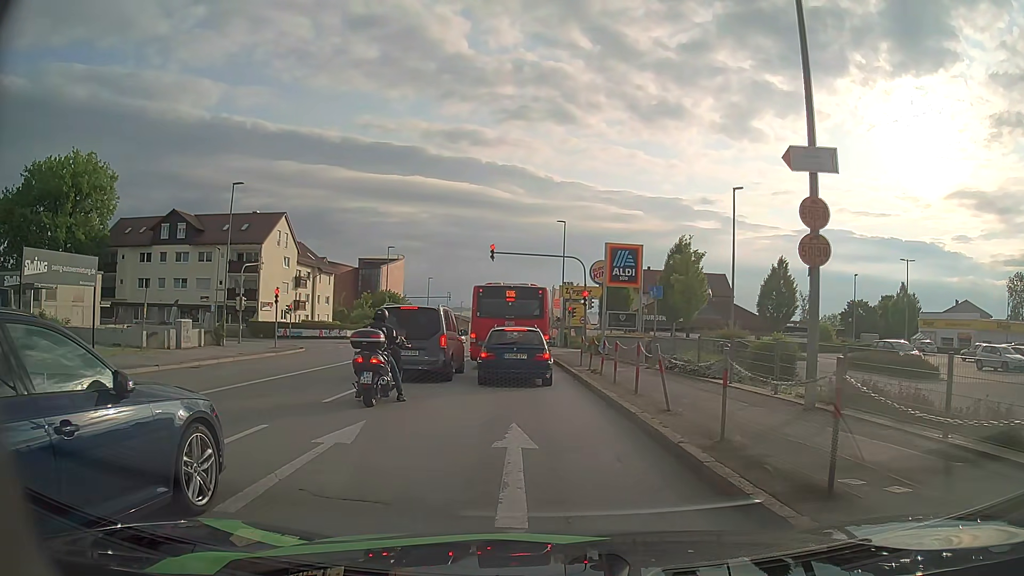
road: tertiary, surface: asphalt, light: Day
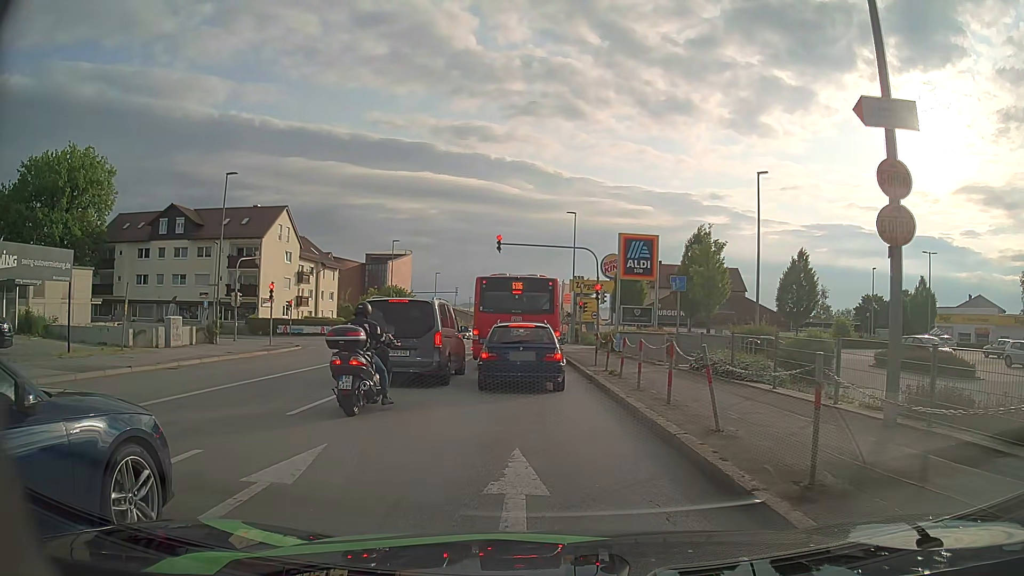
(0.0, +2.2) m; 0°
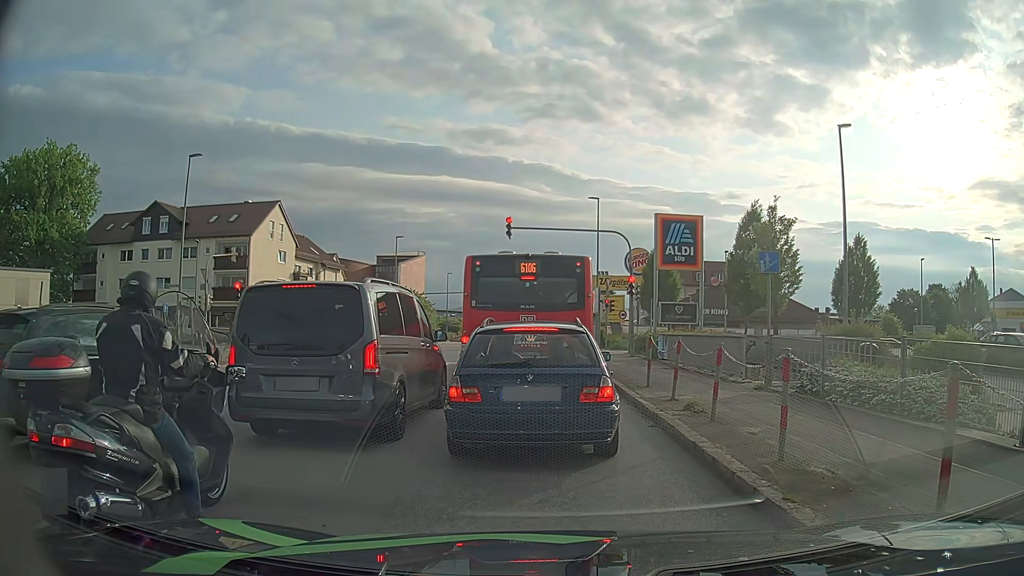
(-0.2, +6.5) m; -4°
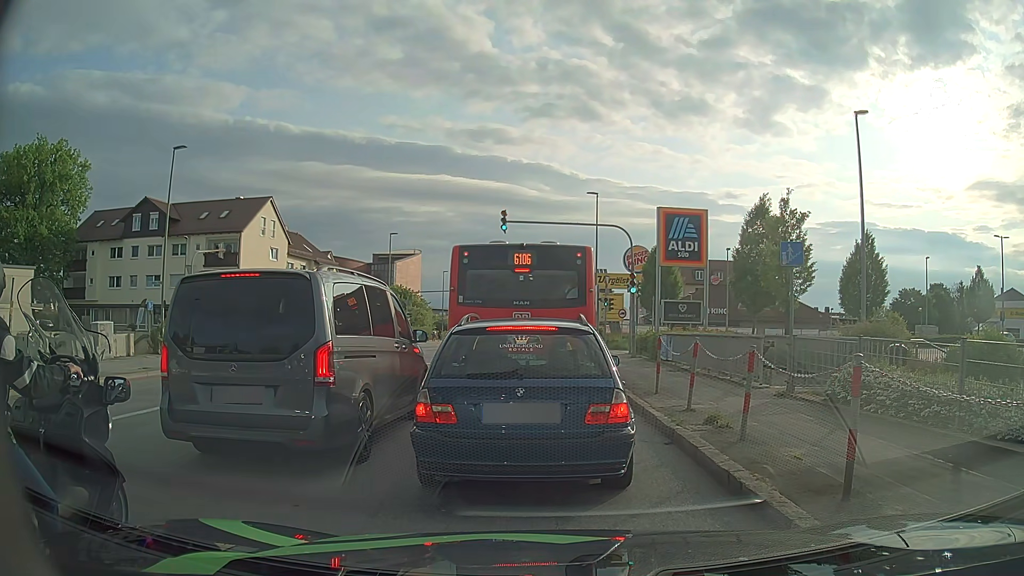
(0.0, +1.4) m; 0°
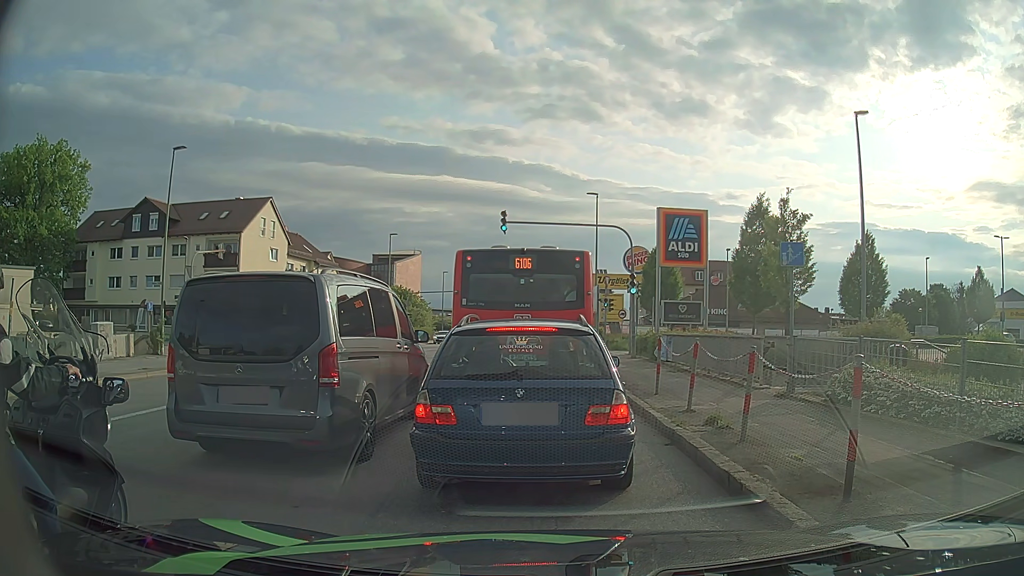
(0.0, +0.1) m; 0°
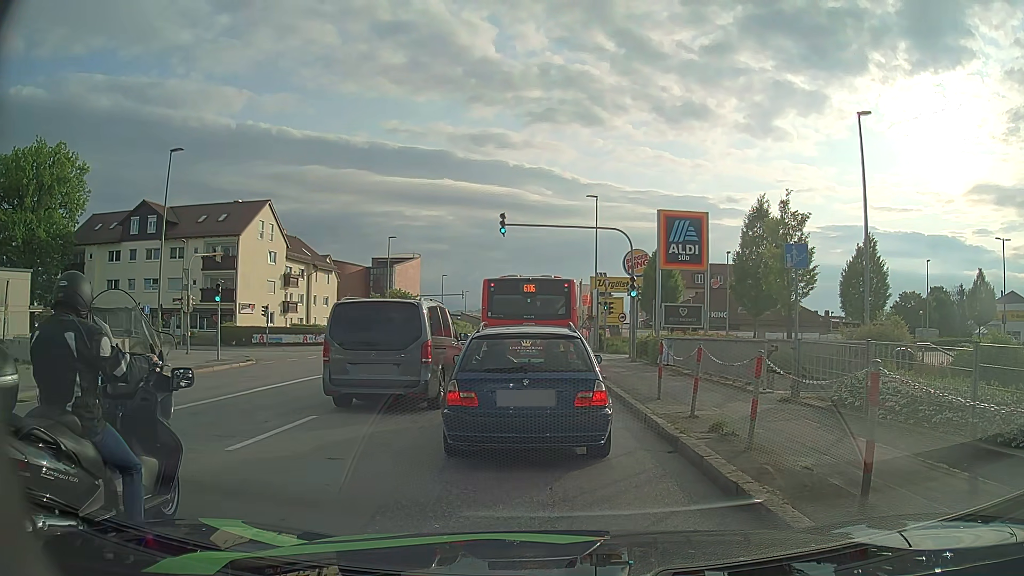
(0.0, +0.3) m; 0°
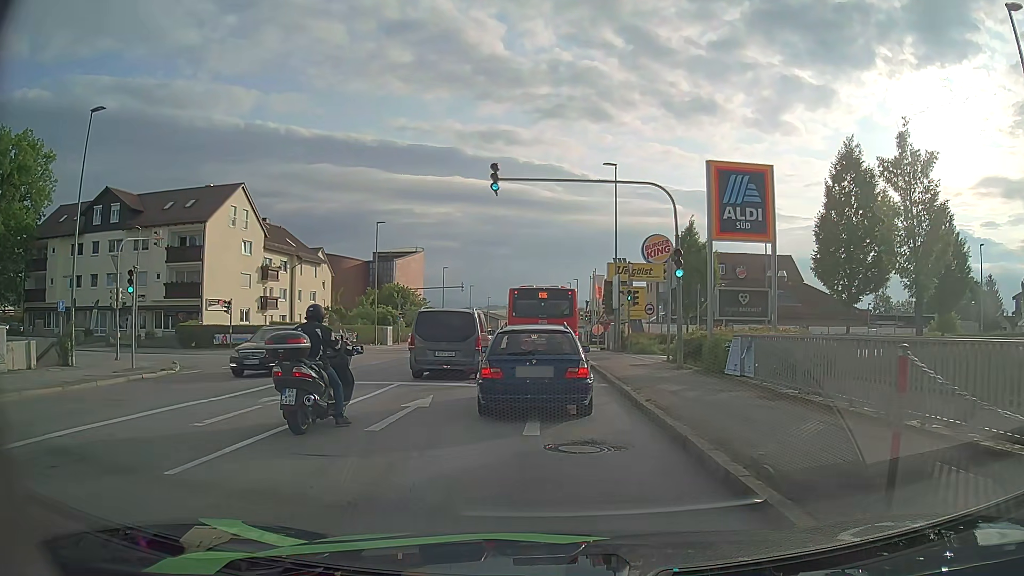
(+0.3, +8.0) m; +1°
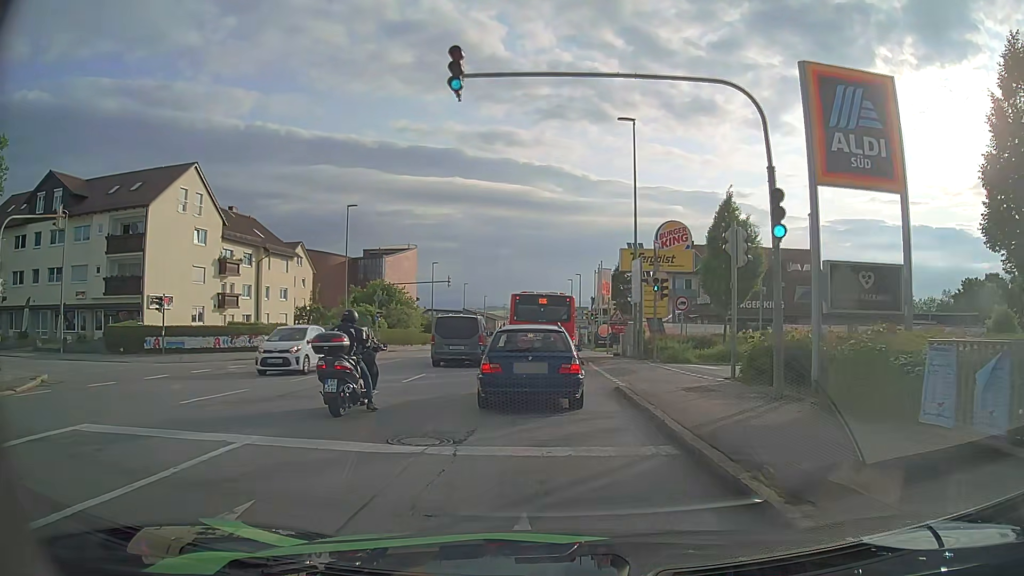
(0.0, +8.6) m; -1°
